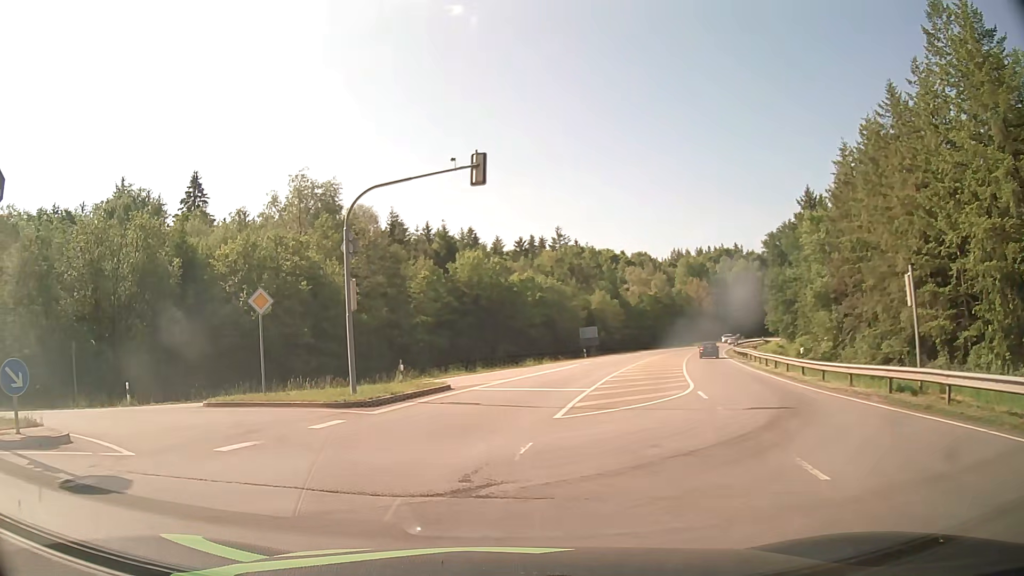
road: secondary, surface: asphalt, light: Day
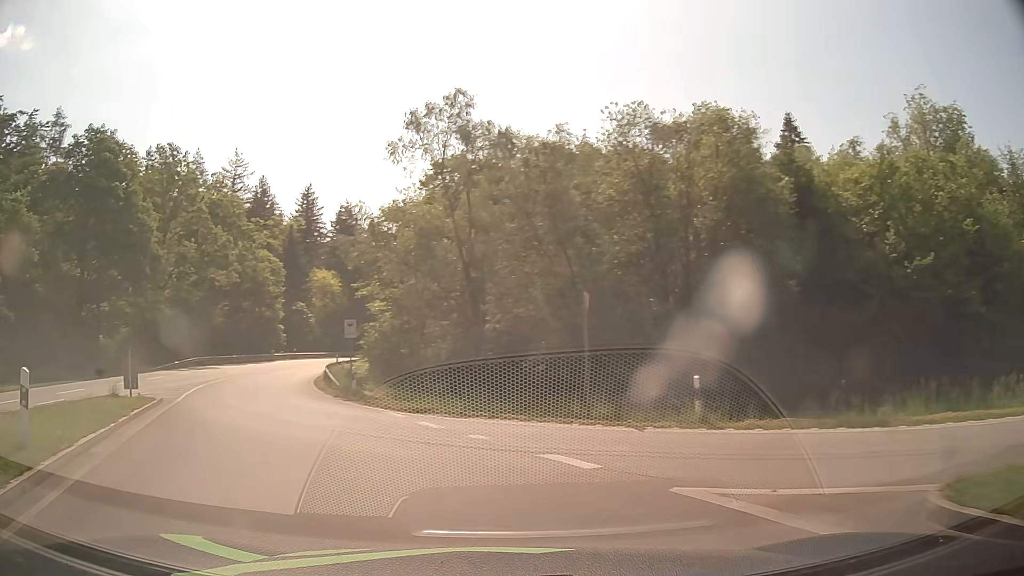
(-6.2, +14.0) m; -51°
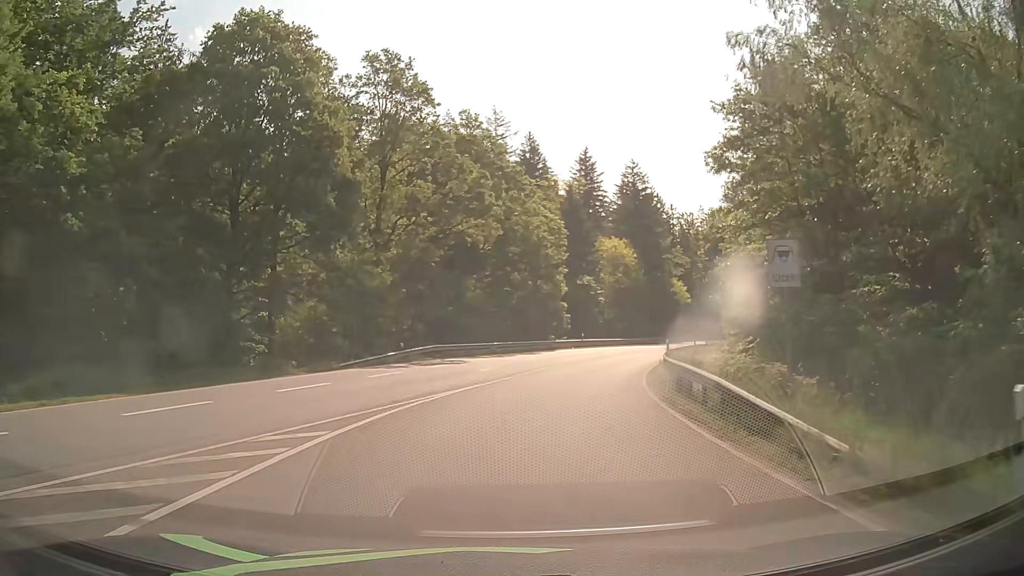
(-7.0, +20.2) m; -23°
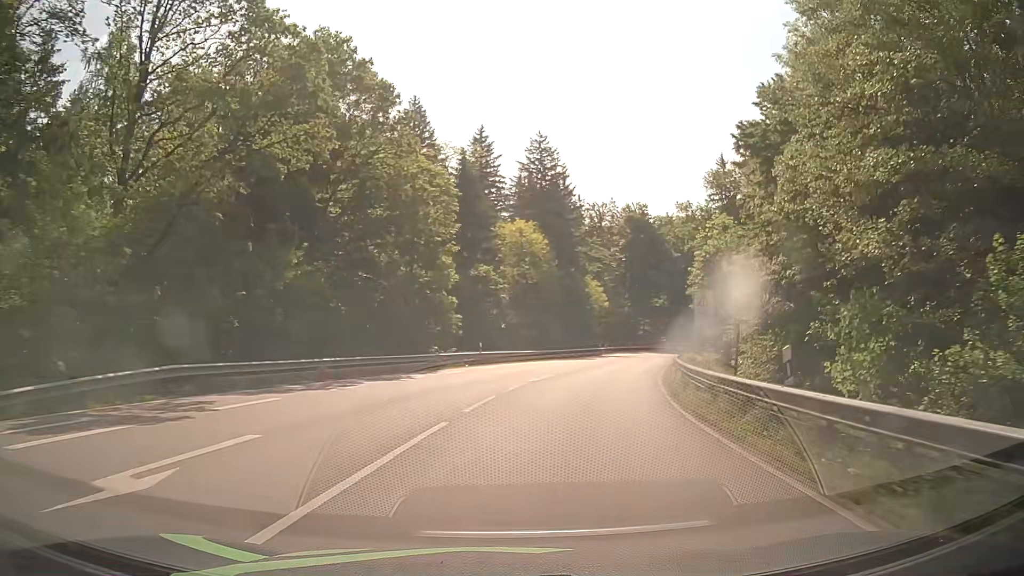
(+1.6, +21.7) m; +10°
